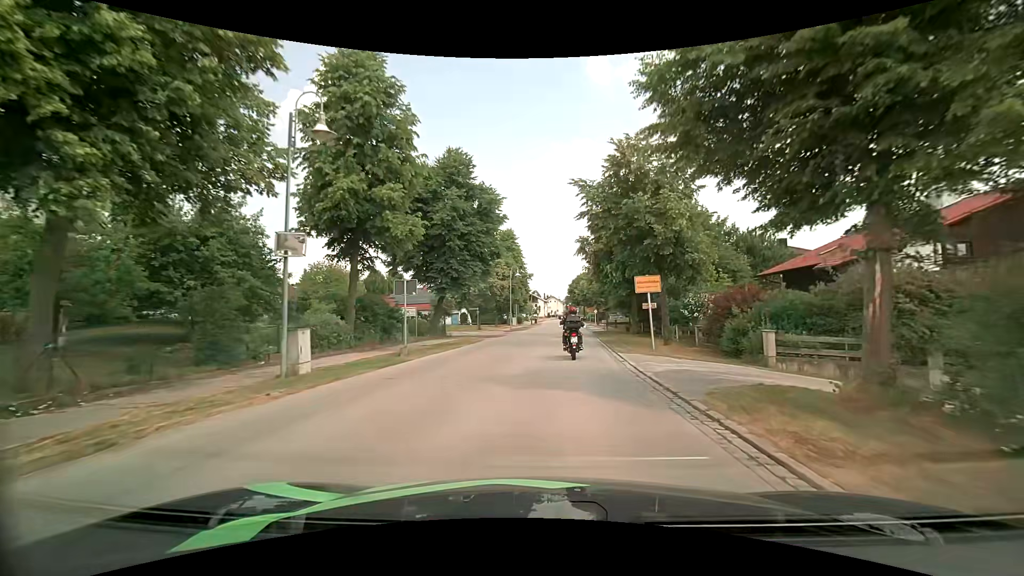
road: secondary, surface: asphalt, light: Day
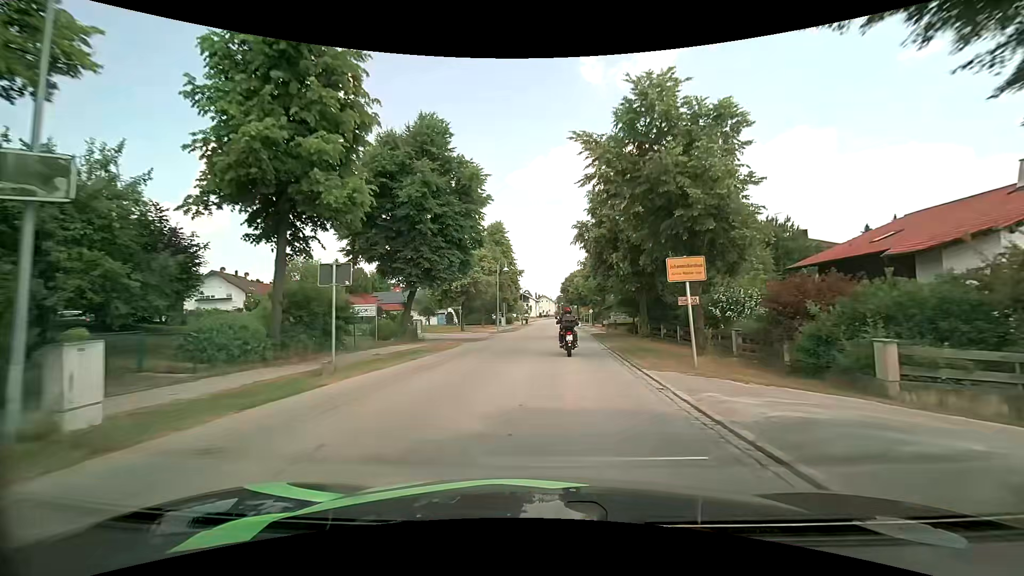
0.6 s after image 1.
(+0.1, +6.0) m; +1°
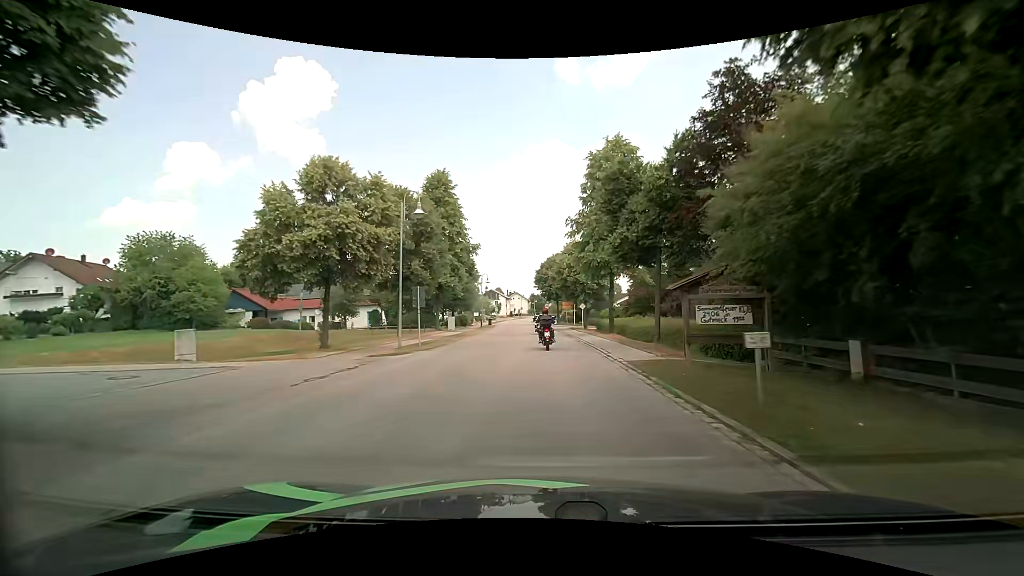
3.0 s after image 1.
(+0.9, +26.2) m; +3°
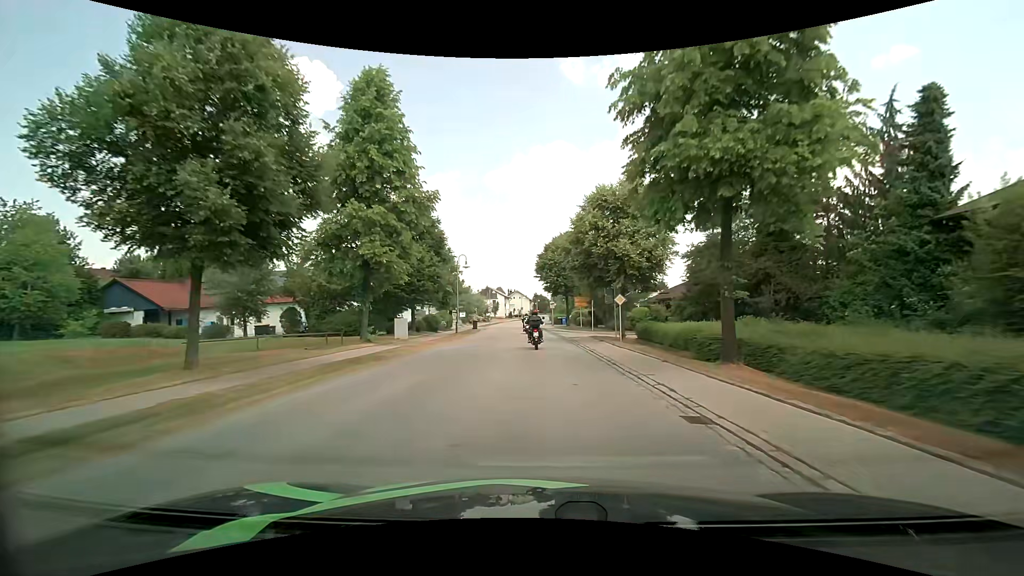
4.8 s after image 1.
(0.0, +20.8) m; -1°
(0, +10) (0, +20) (0, +30) (-1, +40) (-1, +50) (-2, +60) (-2, +70) (-2, +80) (-2, +90) (-2, +100) m
